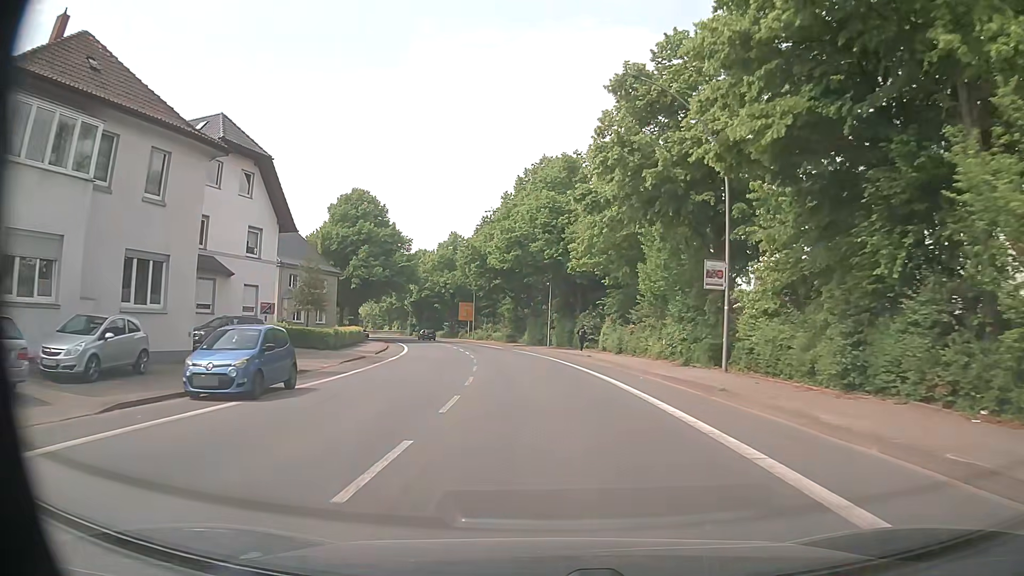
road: primary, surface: asphalt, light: Day
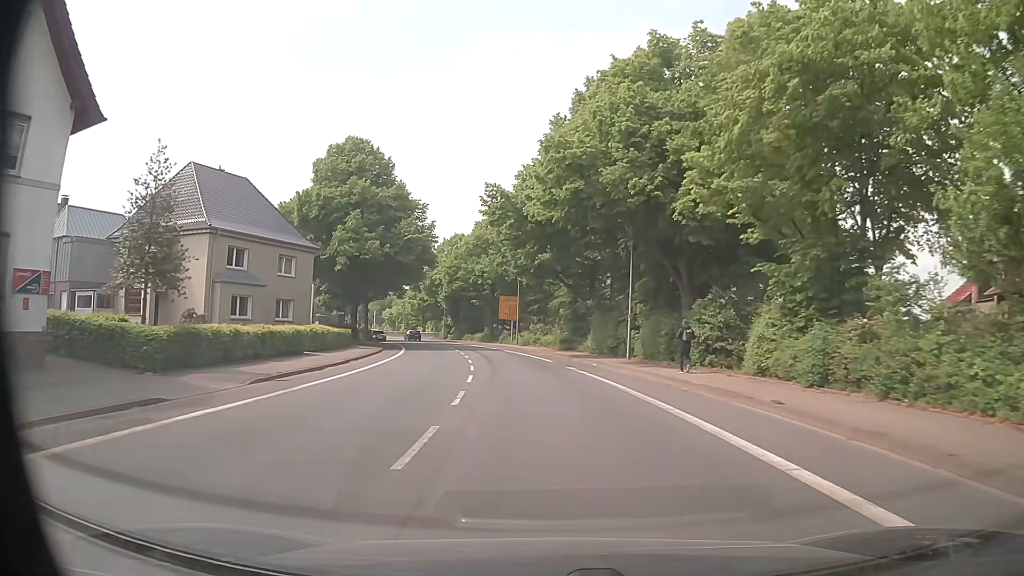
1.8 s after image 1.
(-1.0, +22.9) m; -5°
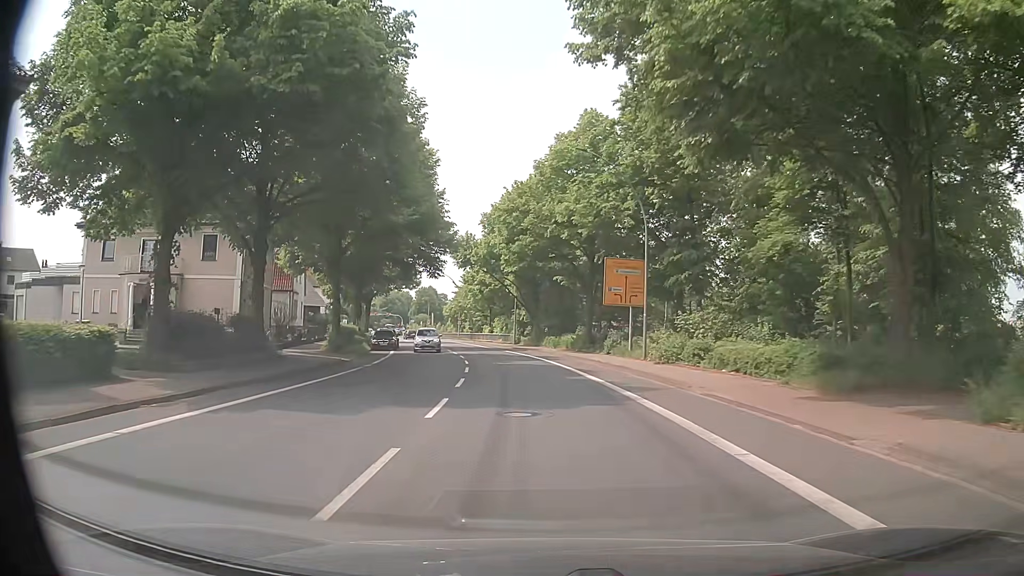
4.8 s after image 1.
(-2.6, +38.2) m; -10°
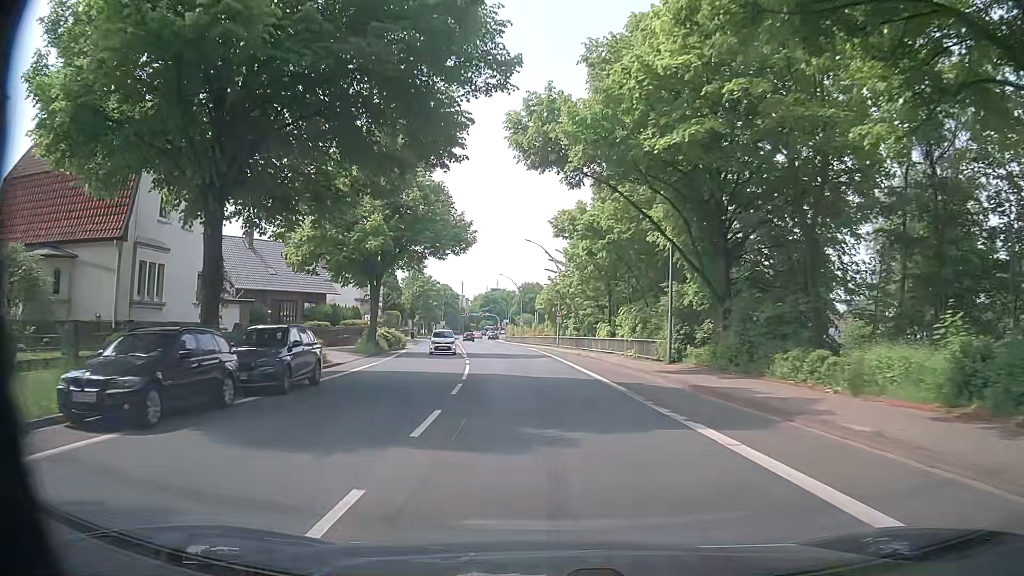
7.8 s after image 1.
(-2.2, +38.2) m; -9°
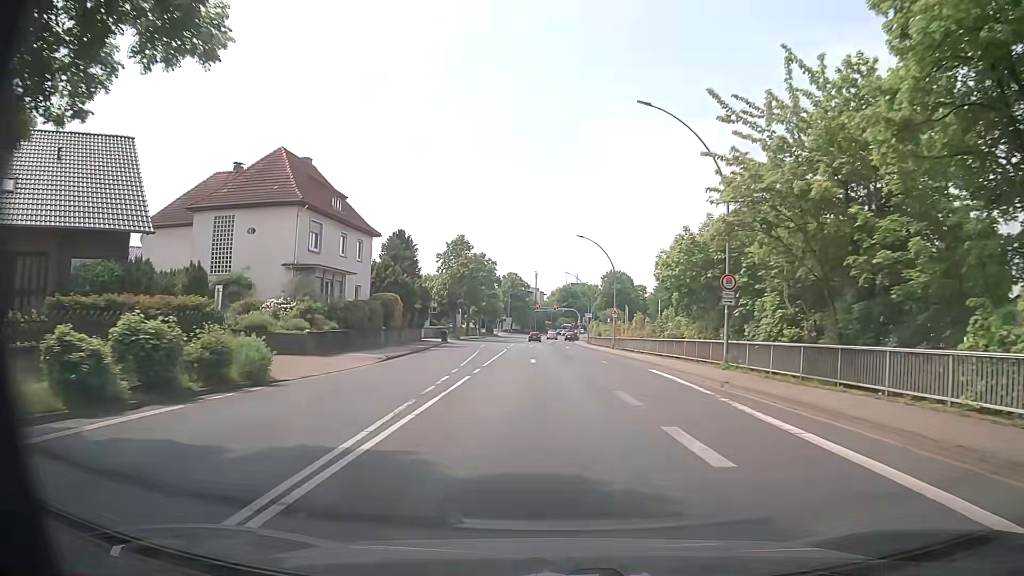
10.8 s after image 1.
(-2.1, +38.3) m; -6°
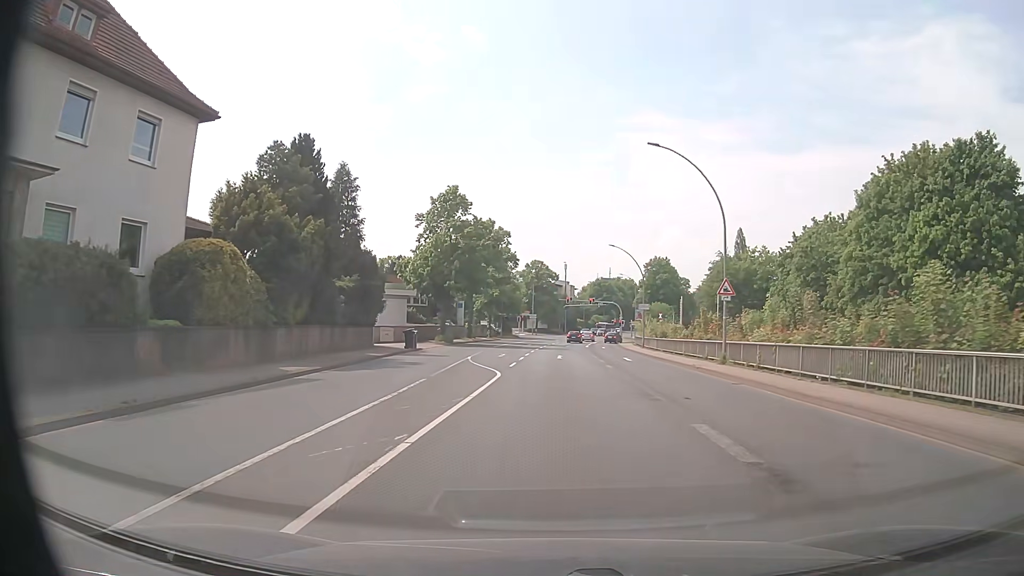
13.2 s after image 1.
(-0.7, +29.5) m; -3°
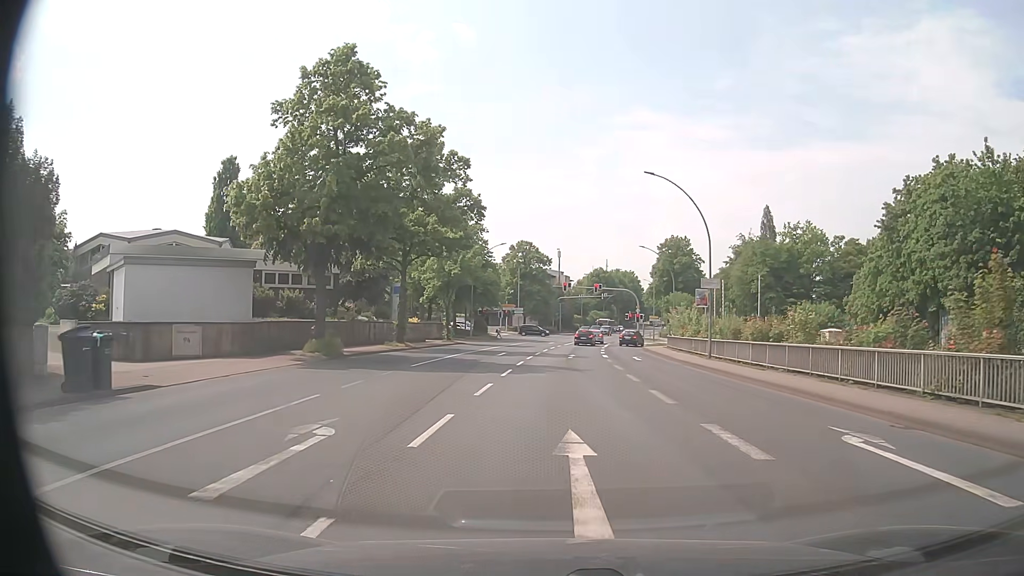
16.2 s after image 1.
(+0.3, +29.3) m; +1°
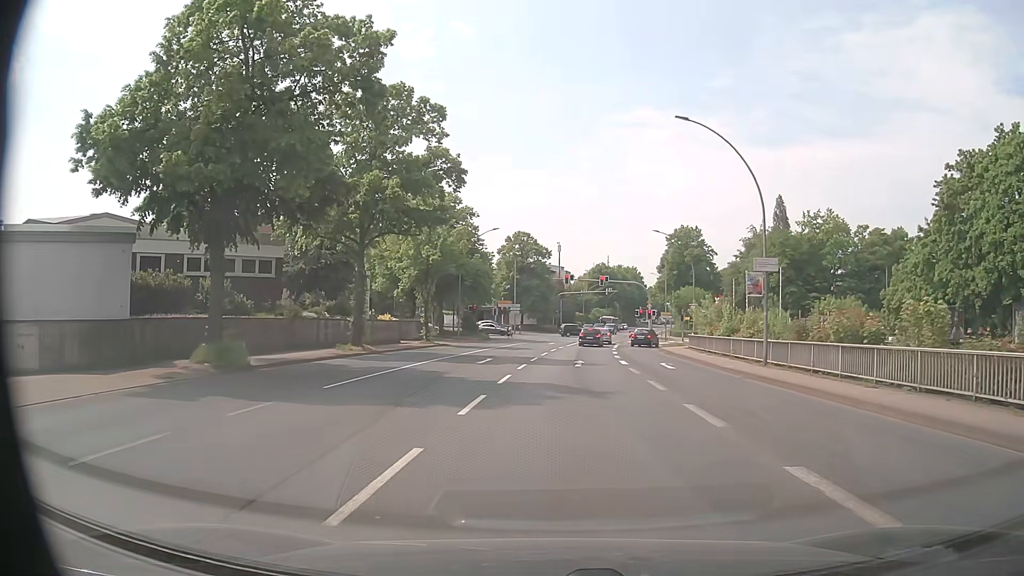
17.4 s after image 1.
(0.0, +9.3) m; 0°
(0, +10) (0, +20) (+1, +30) (+2, +40) (+2, +50) (+4, +60) (+5, +70) (+7, +80) (+9, +89) (+10, +99) m
